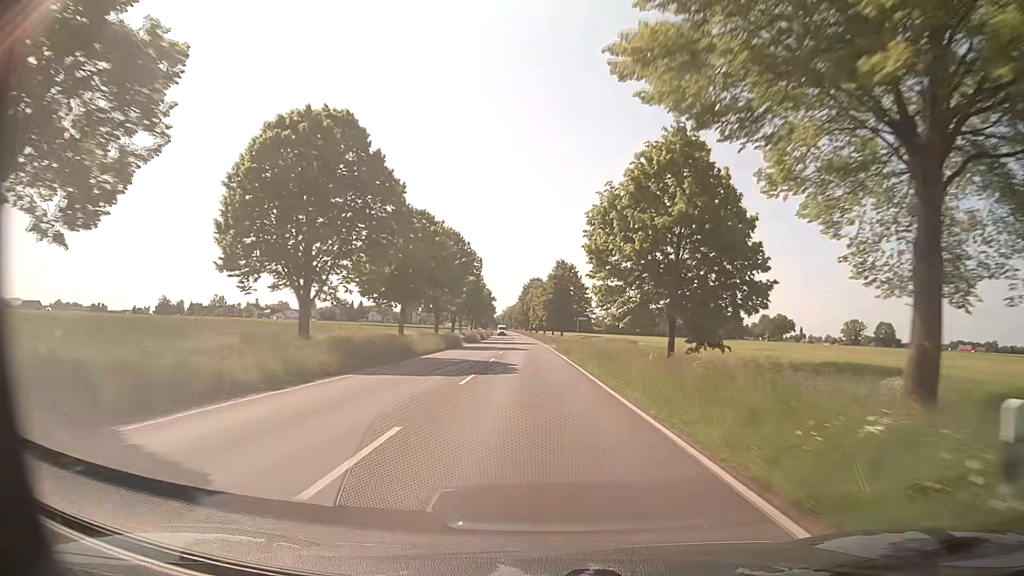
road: secondary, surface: asphalt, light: Day
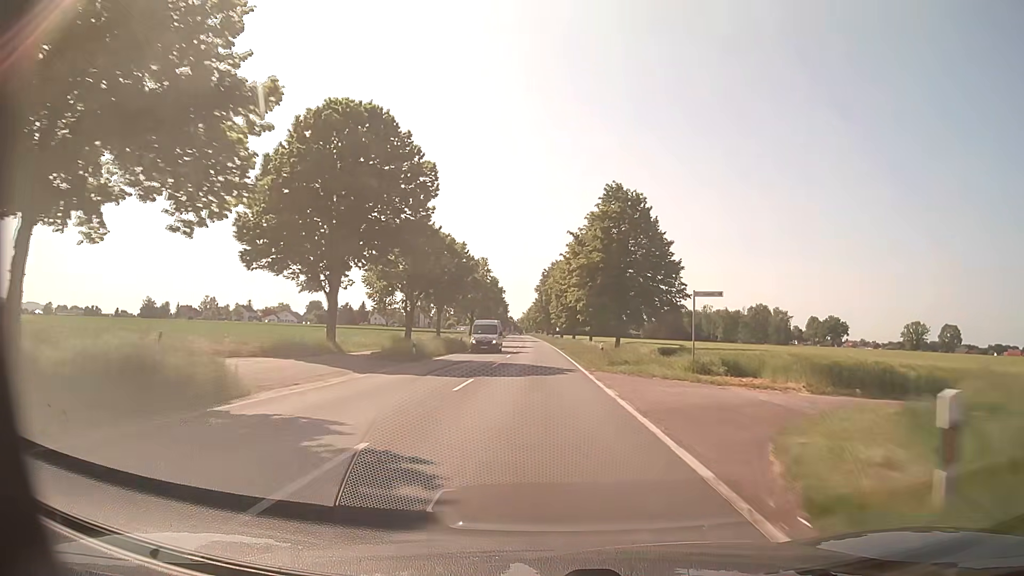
(-1.0, +49.6) m; -2°
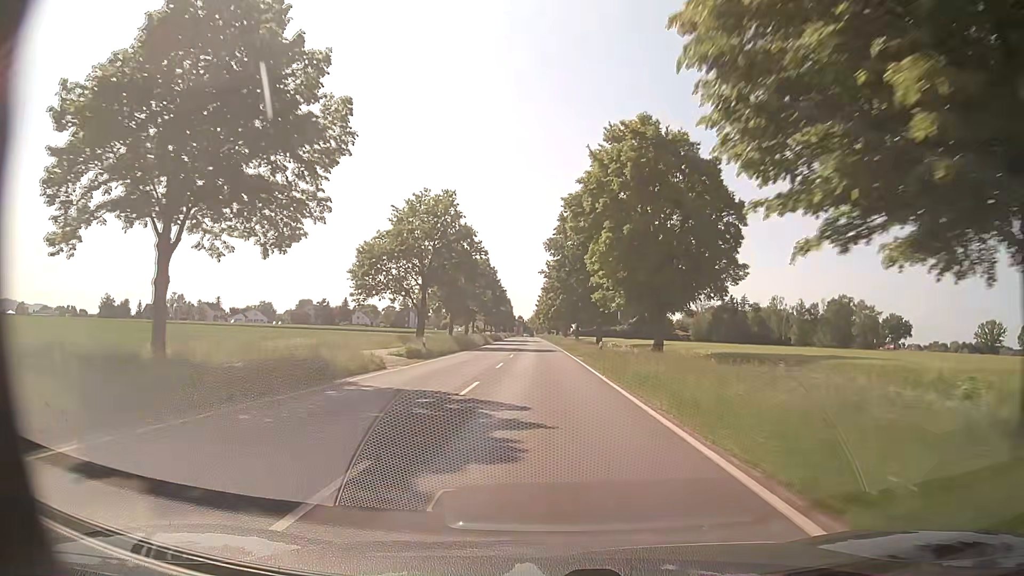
(-0.6, +61.6) m; -1°
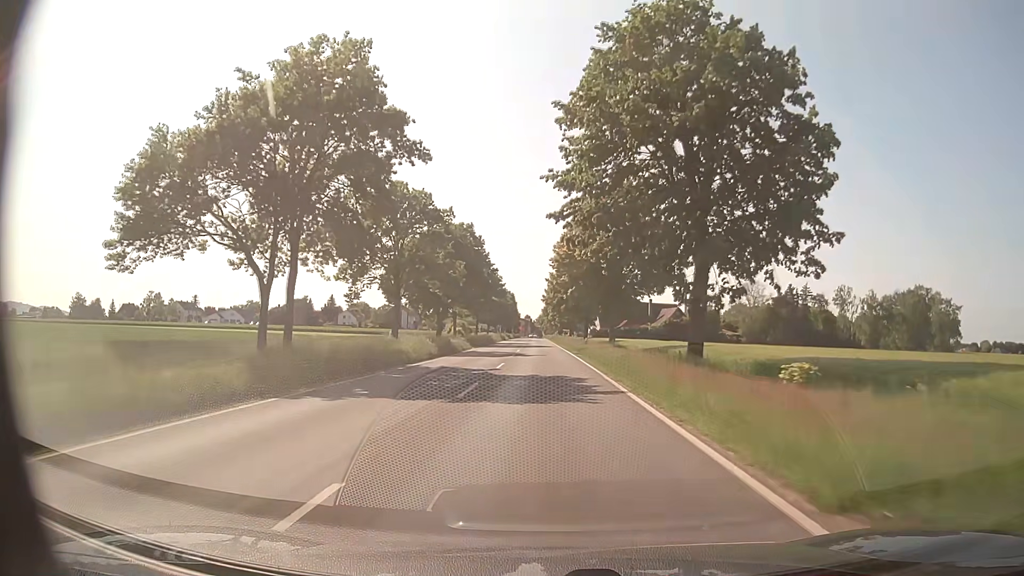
(-0.2, +37.2) m; -1°
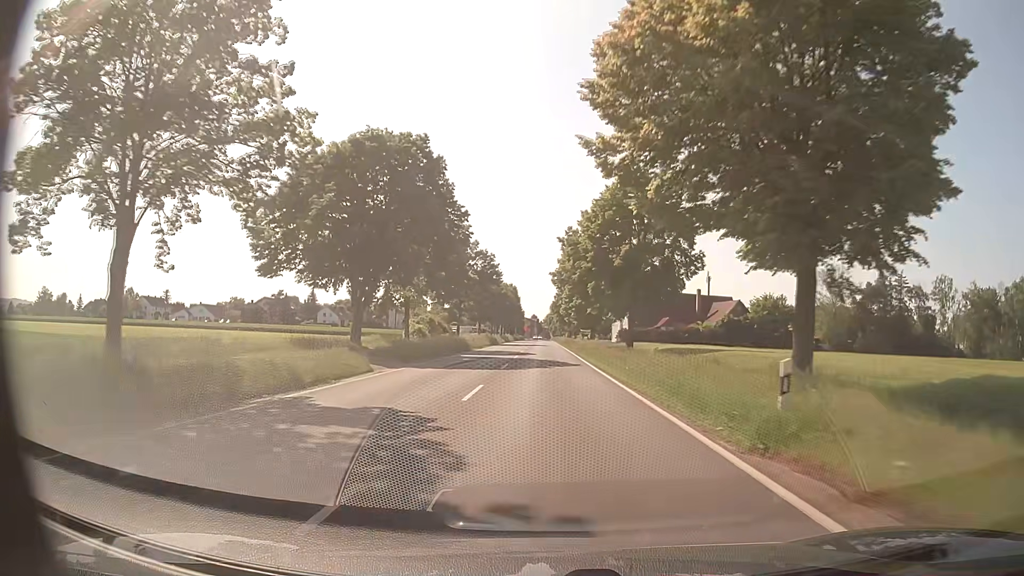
(0.0, +36.6) m; 0°
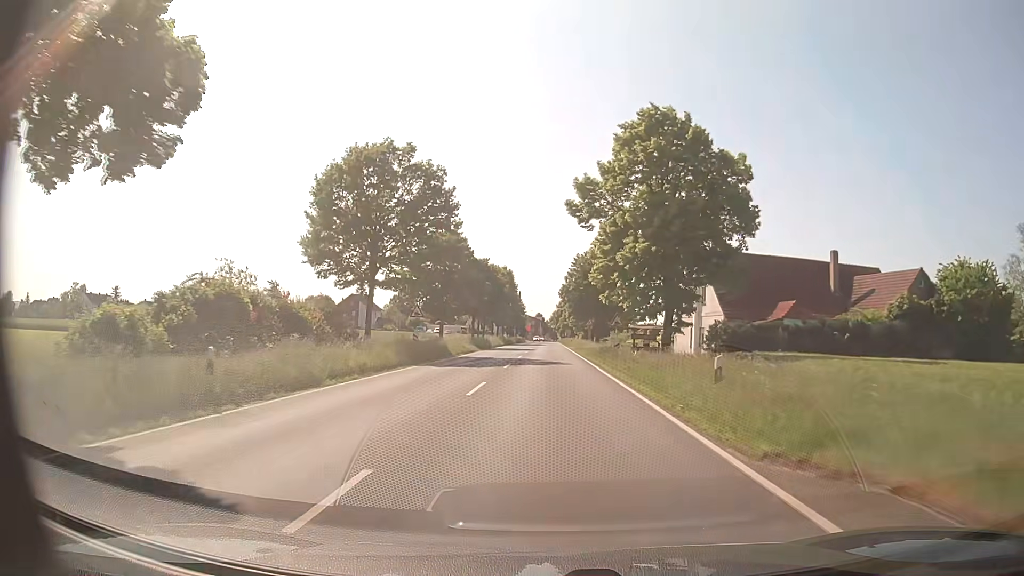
(+0.2, +47.1) m; 0°
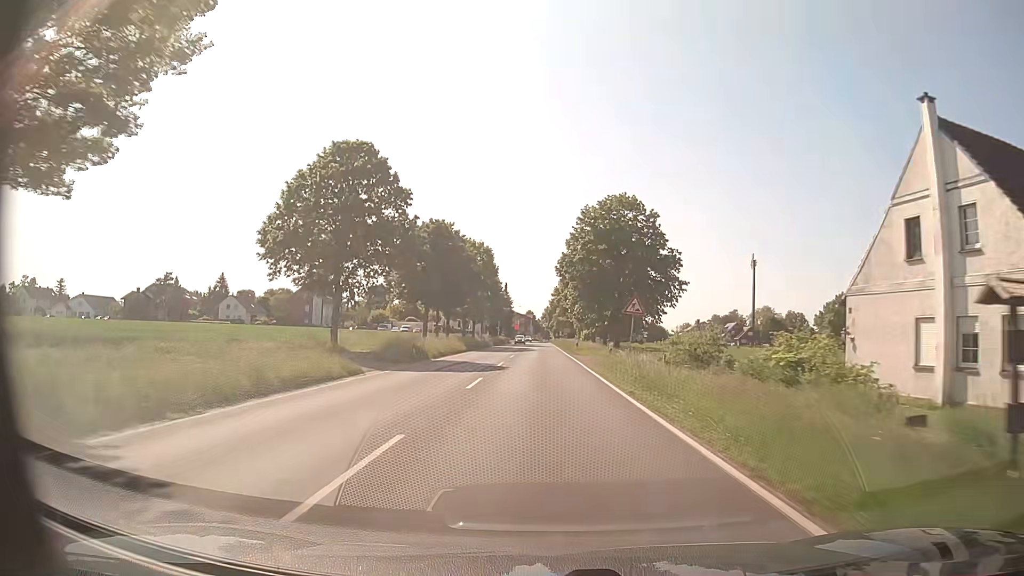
(+0.2, +34.0) m; +1°
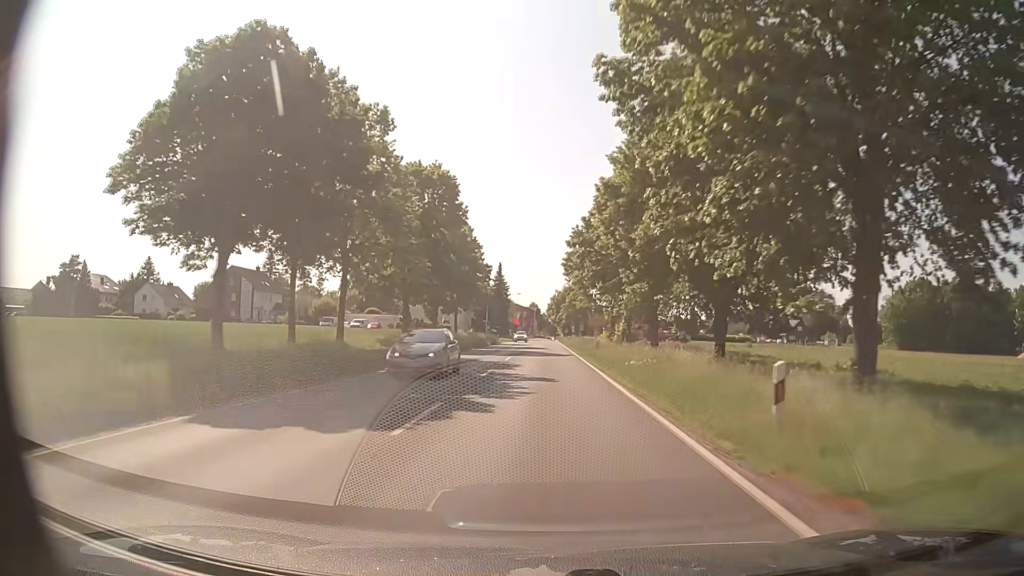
(-0.2, +44.3) m; -1°
(0, +10) (0, +20) (0, +30) (0, +40) (0, +50) (0, +60) (0, +70) (0, +80) (0, +90) (0, +100) m
